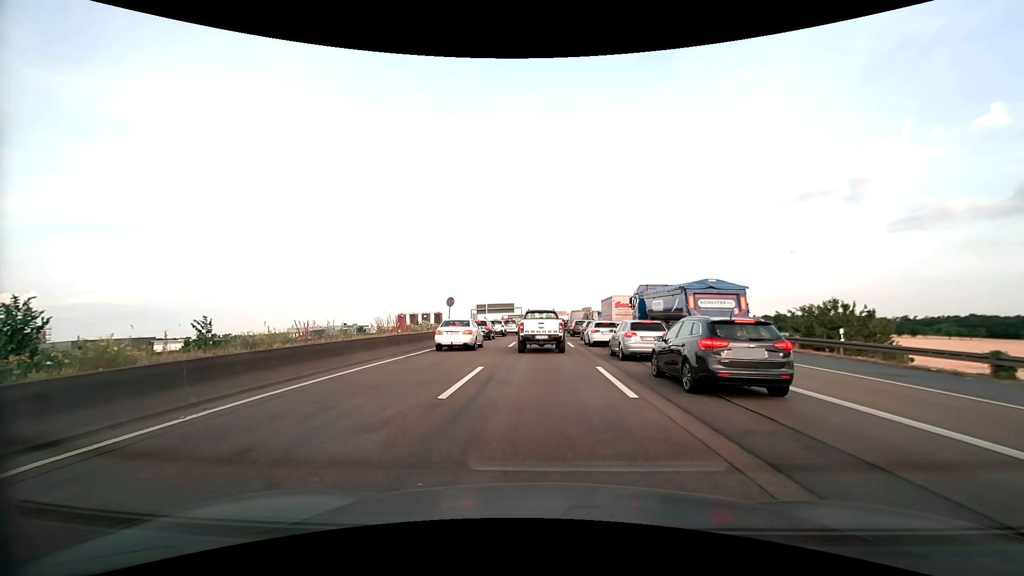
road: motorway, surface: asphalt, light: Day
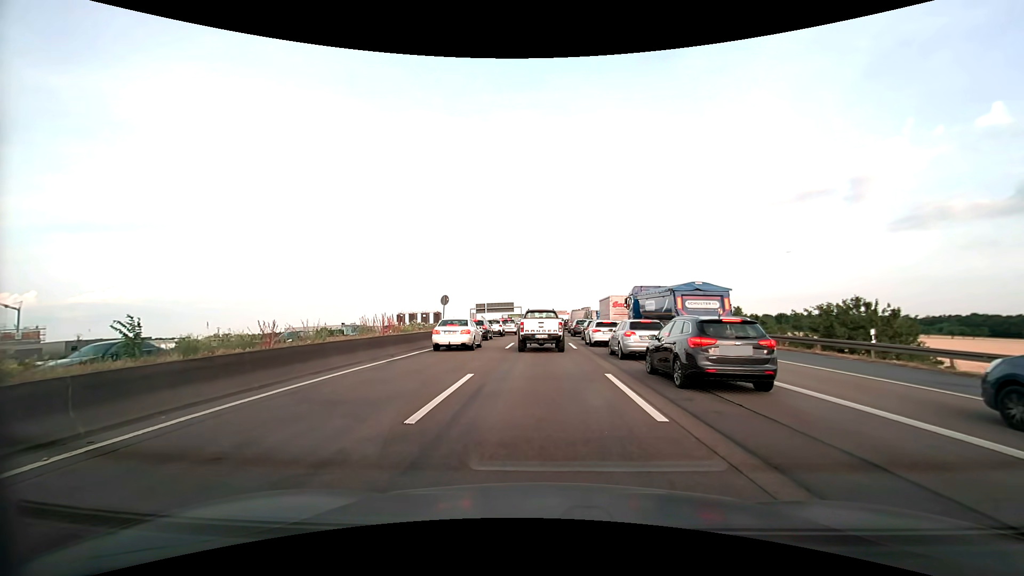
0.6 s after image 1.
(0.0, +2.1) m; +1°
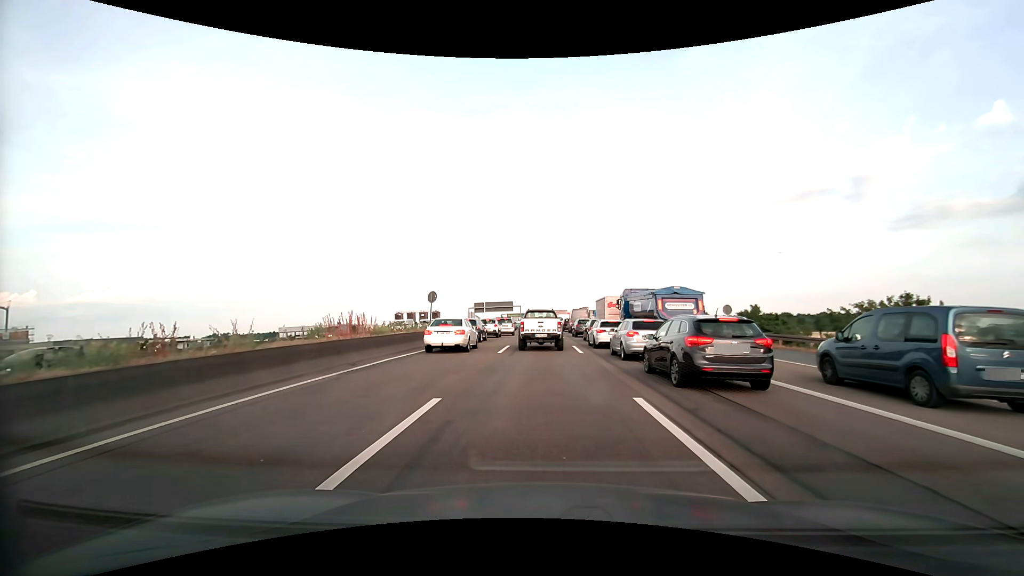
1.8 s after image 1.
(0.0, +4.0) m; +1°
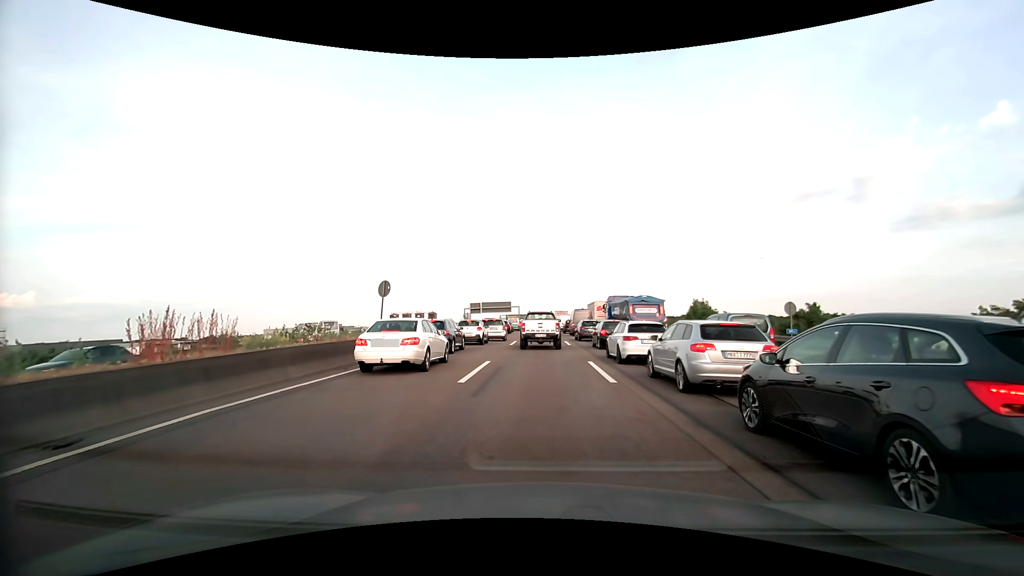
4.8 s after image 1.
(-0.1, +9.5) m; 0°
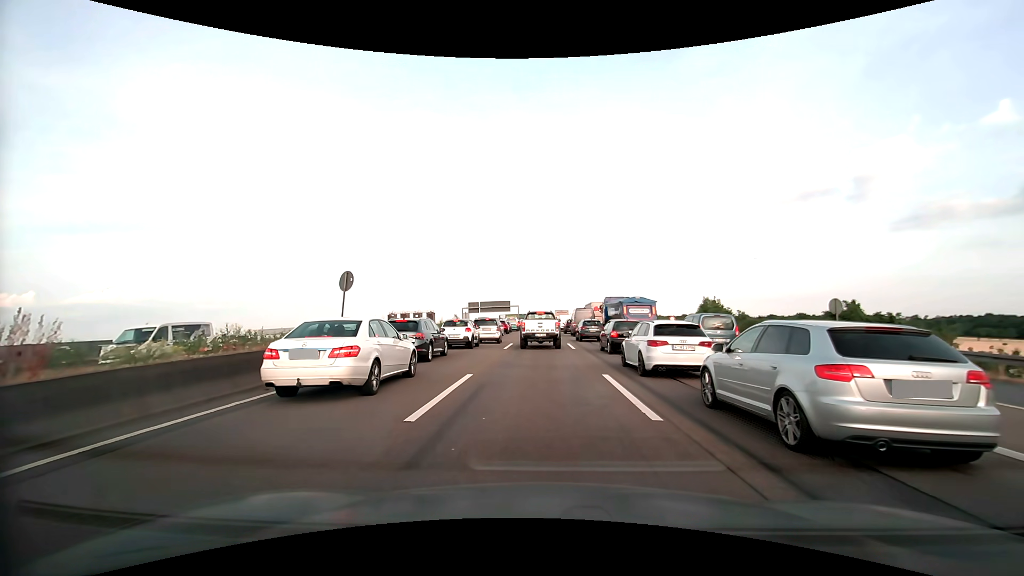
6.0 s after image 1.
(-0.1, +4.3) m; -1°
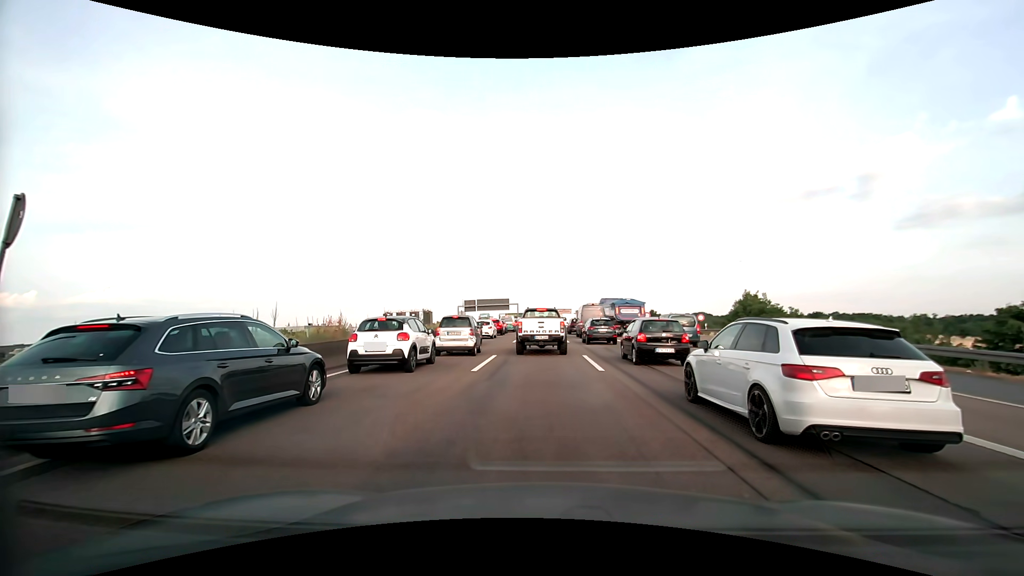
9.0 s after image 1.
(0.0, +11.5) m; -1°
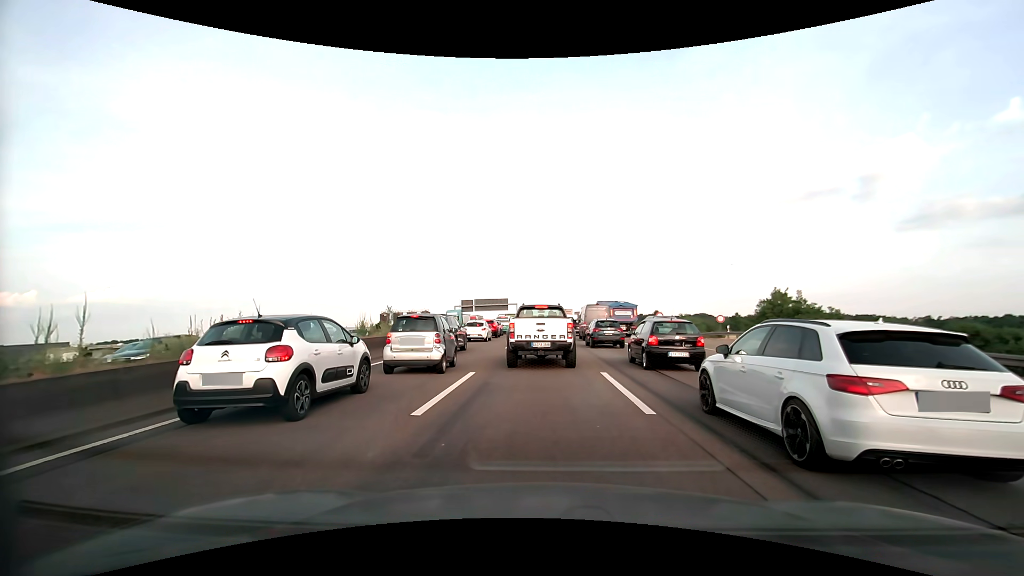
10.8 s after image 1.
(+0.1, +6.0) m; +1°
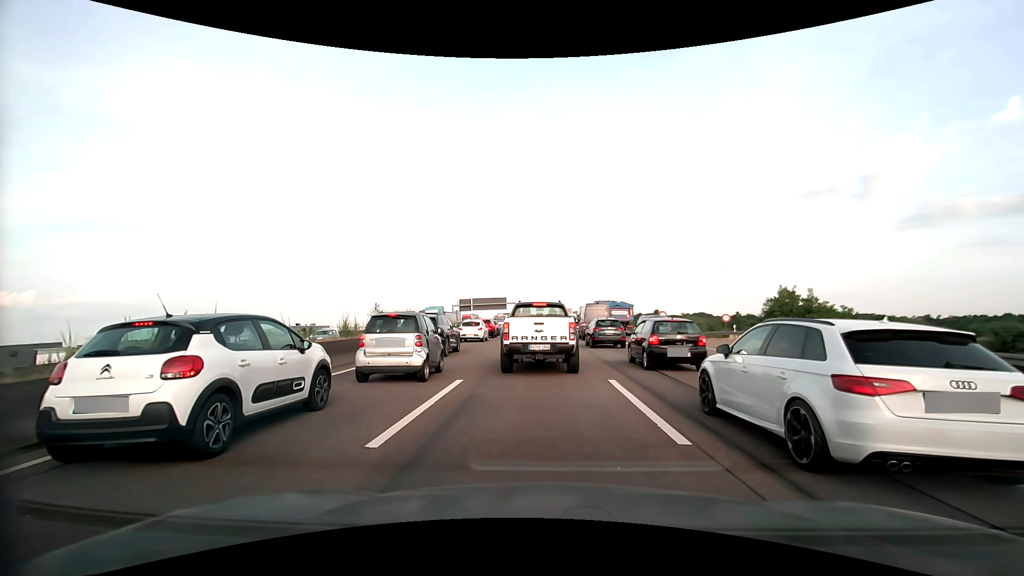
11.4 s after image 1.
(0.0, +1.8) m; 0°
(0, +10) (0, +20) (0, +30) (0, +40) (+1, +50) (+1, +60) (+1, +70) (+1, +80) (+1, +90) (+1, +100) m
